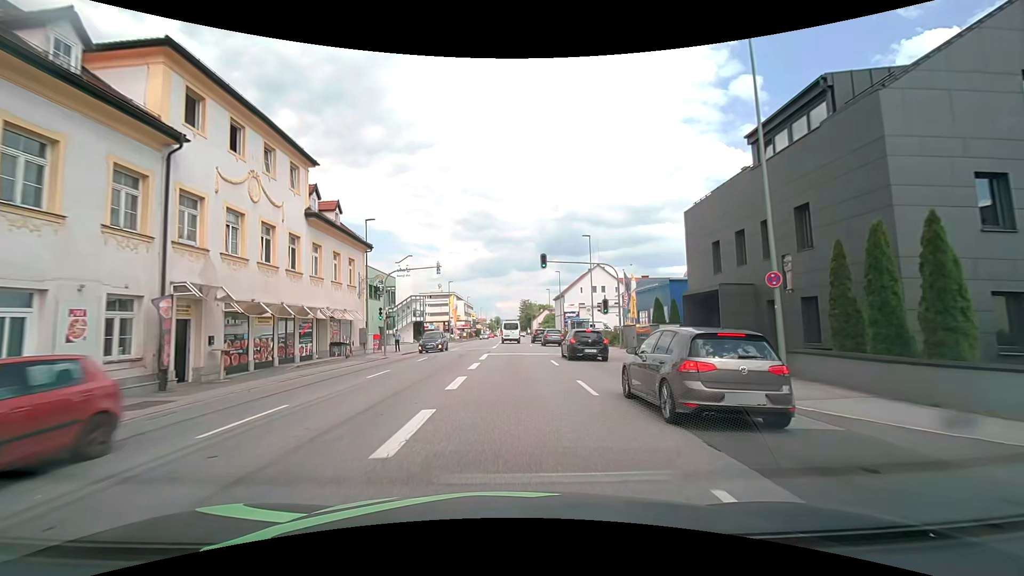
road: tertiary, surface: asphalt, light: Day
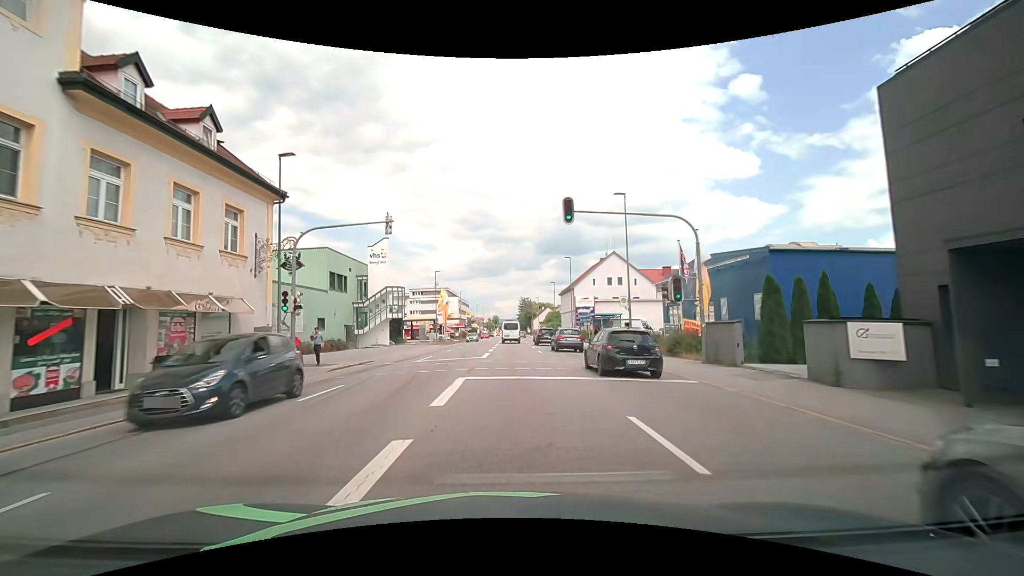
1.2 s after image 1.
(0.0, +14.5) m; 0°
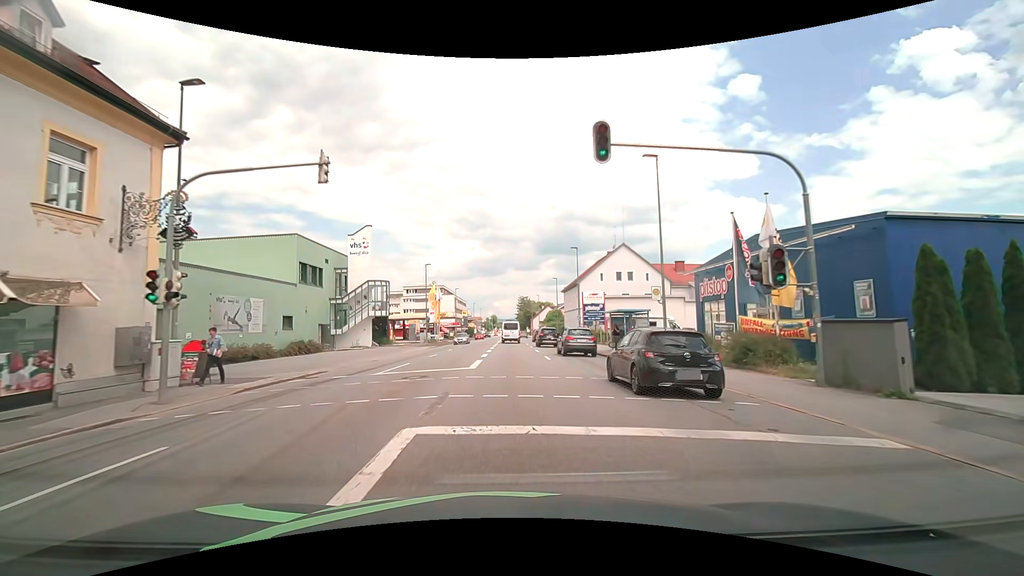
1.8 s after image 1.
(0.0, +7.3) m; 0°
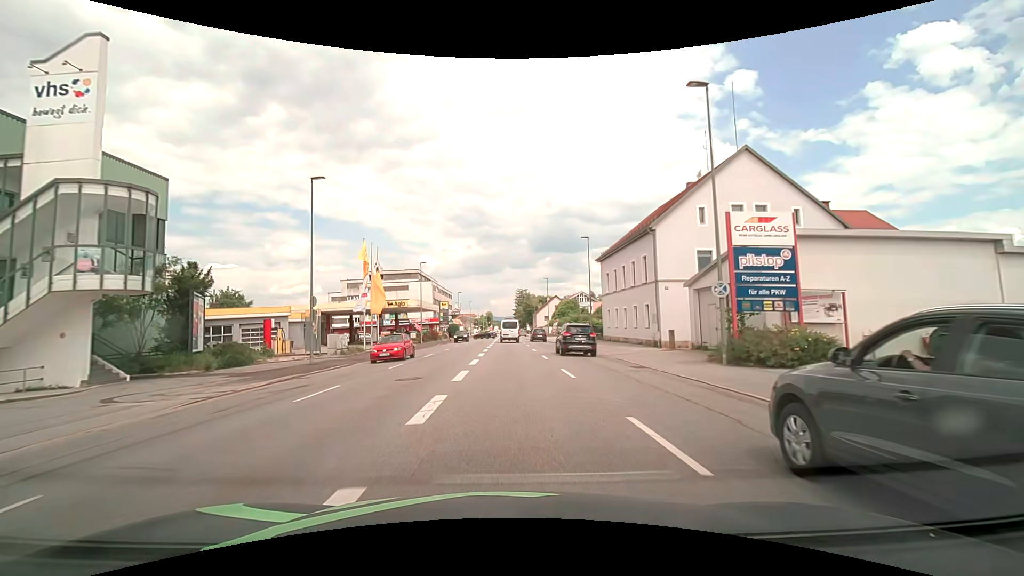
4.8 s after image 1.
(+0.1, +36.6) m; 0°
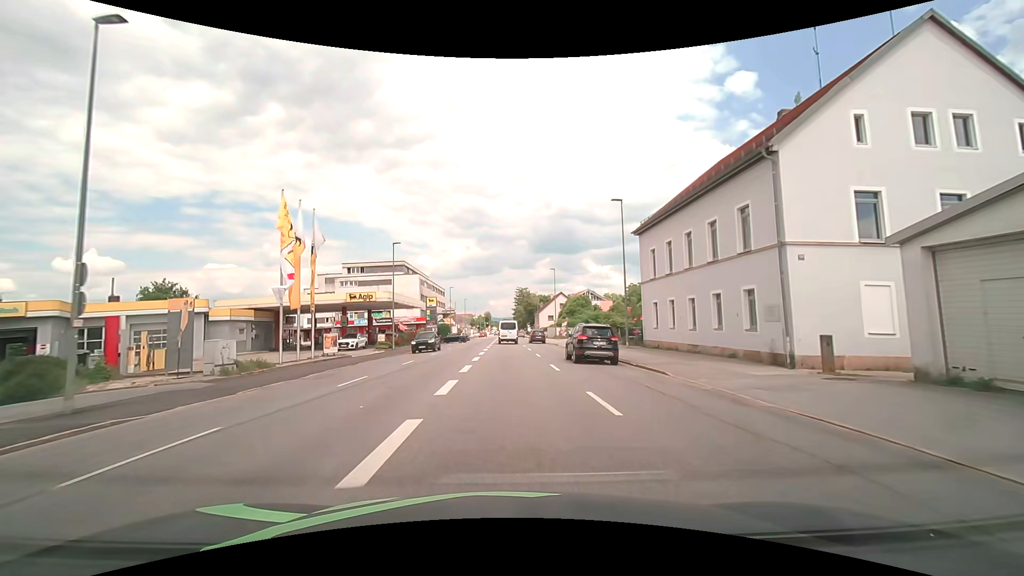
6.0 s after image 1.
(0.0, +14.8) m; +1°
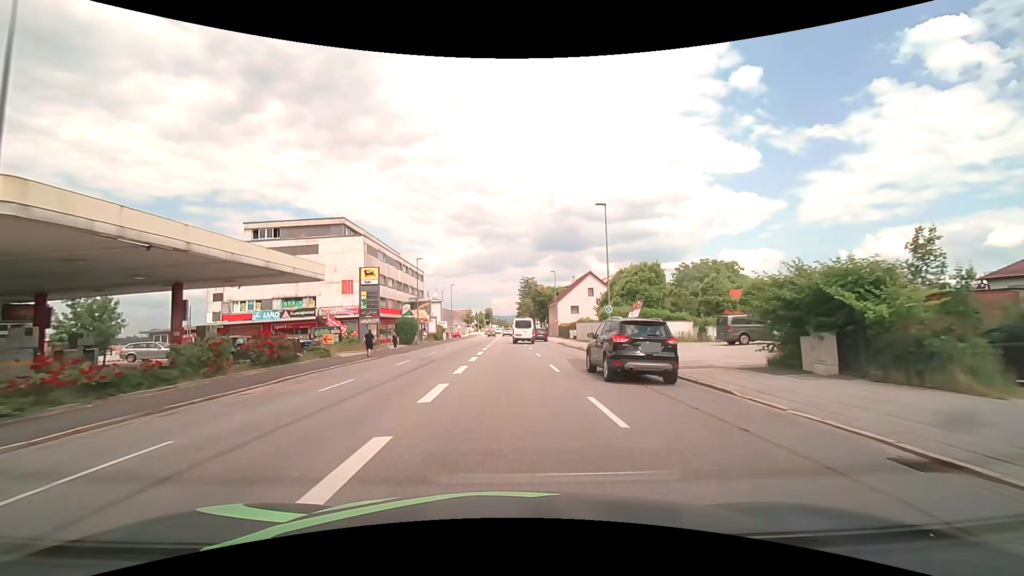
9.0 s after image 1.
(-0.2, +37.3) m; -1°
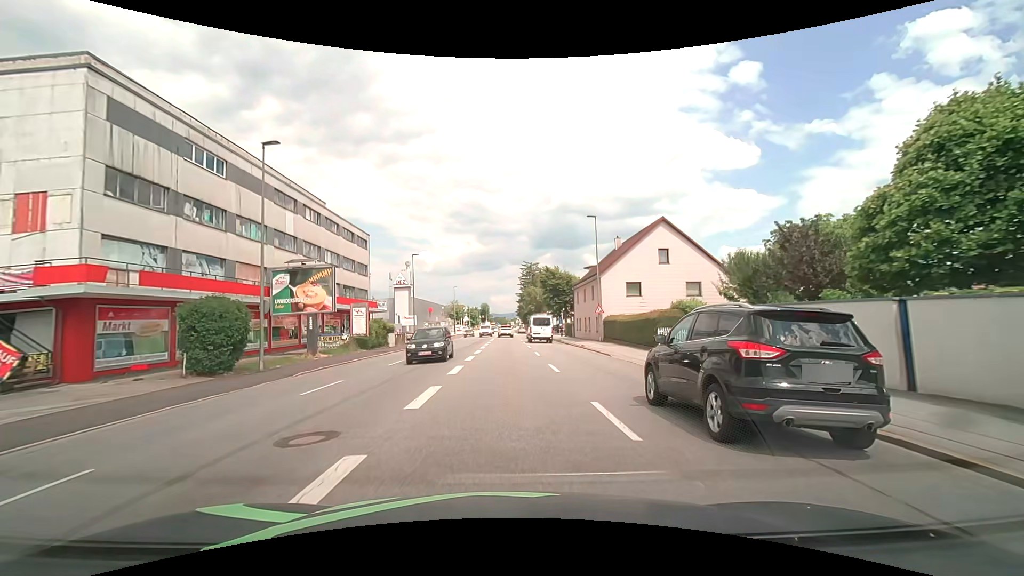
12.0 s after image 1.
(+0.1, +36.9) m; 0°
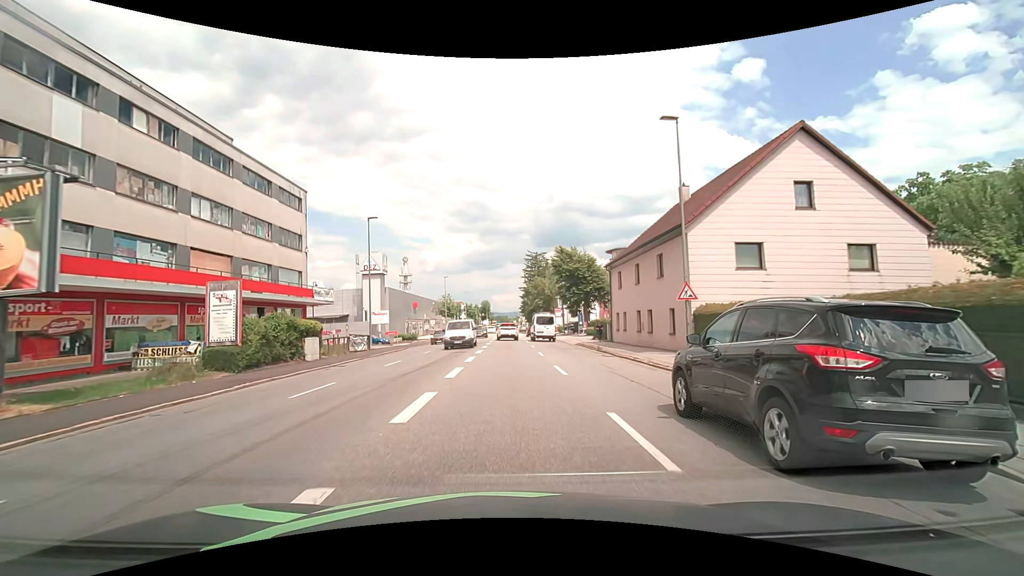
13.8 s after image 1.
(-0.1, +18.8) m; 0°
